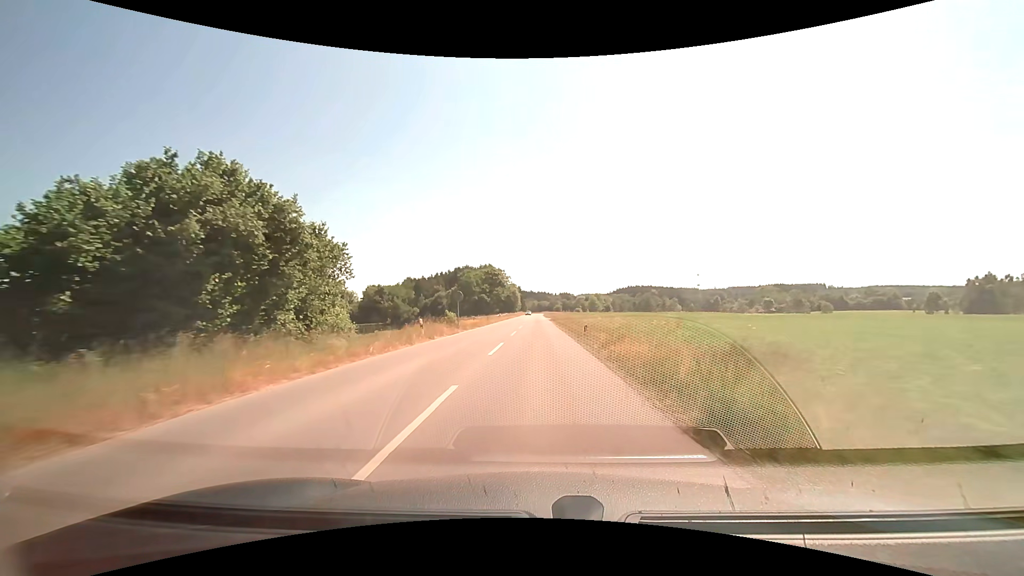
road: tertiary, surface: asphalt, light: Day
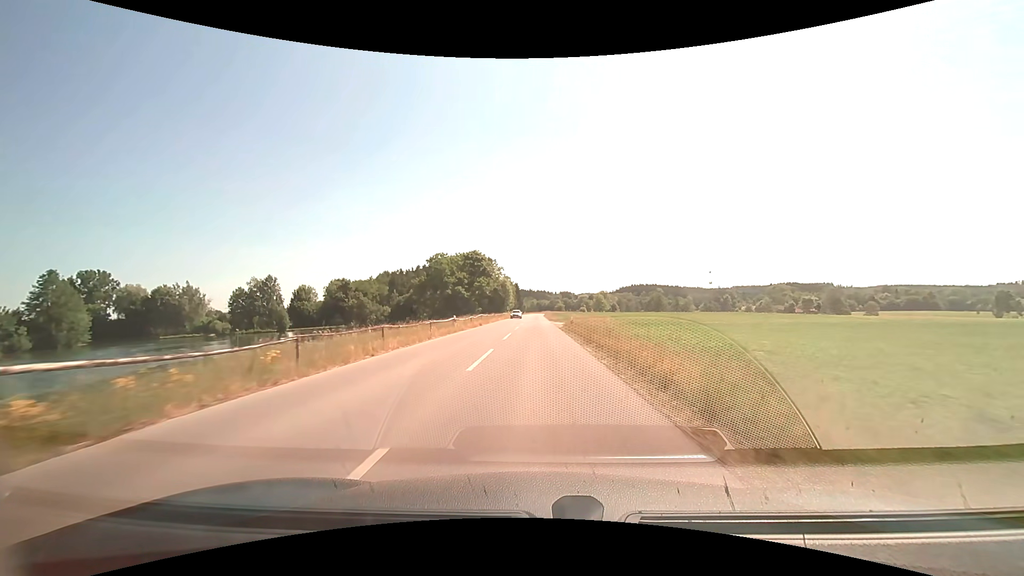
(+0.1, +40.2) m; 0°
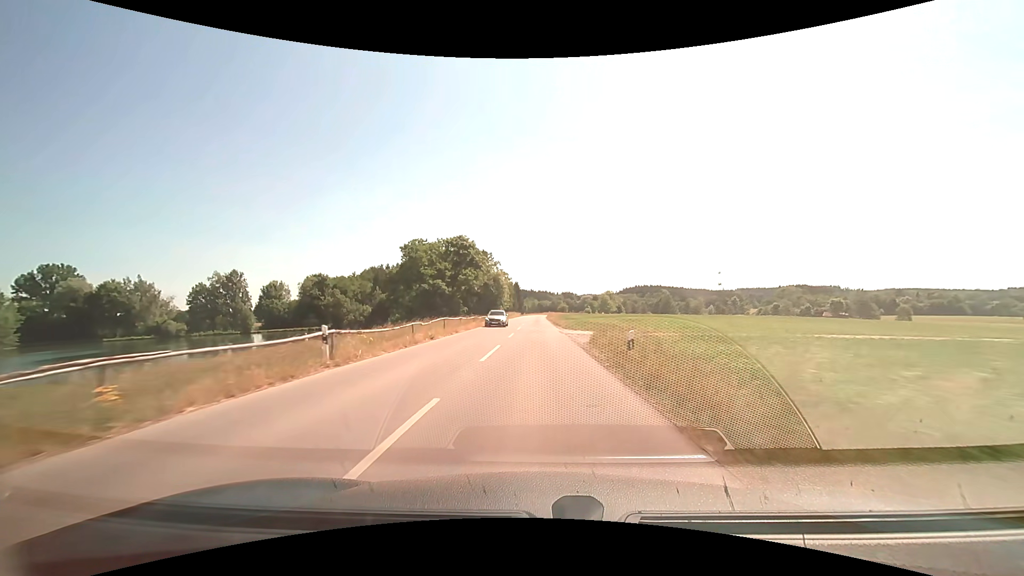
(0.0, +21.0) m; 0°
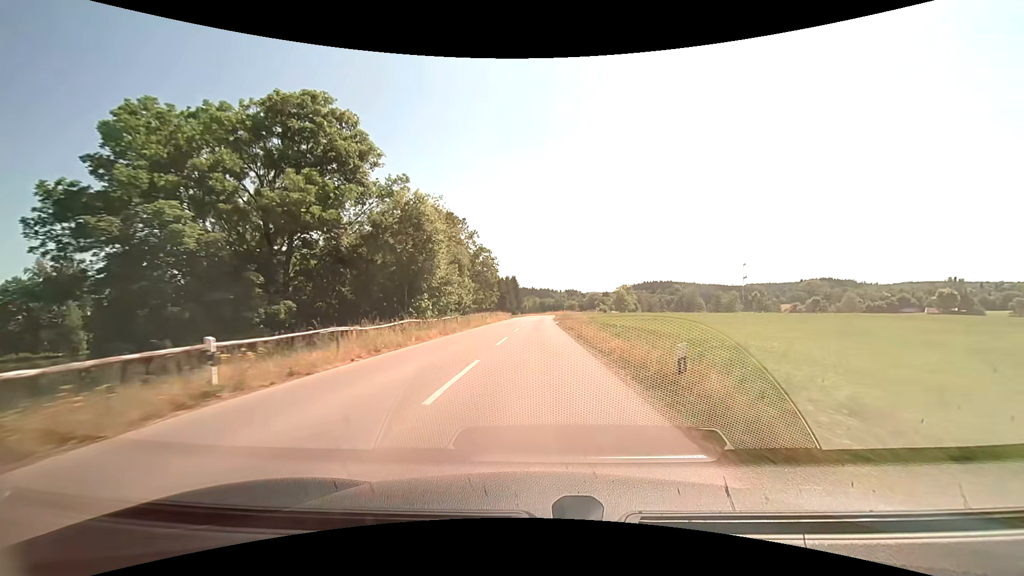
(+0.1, +54.8) m; 0°
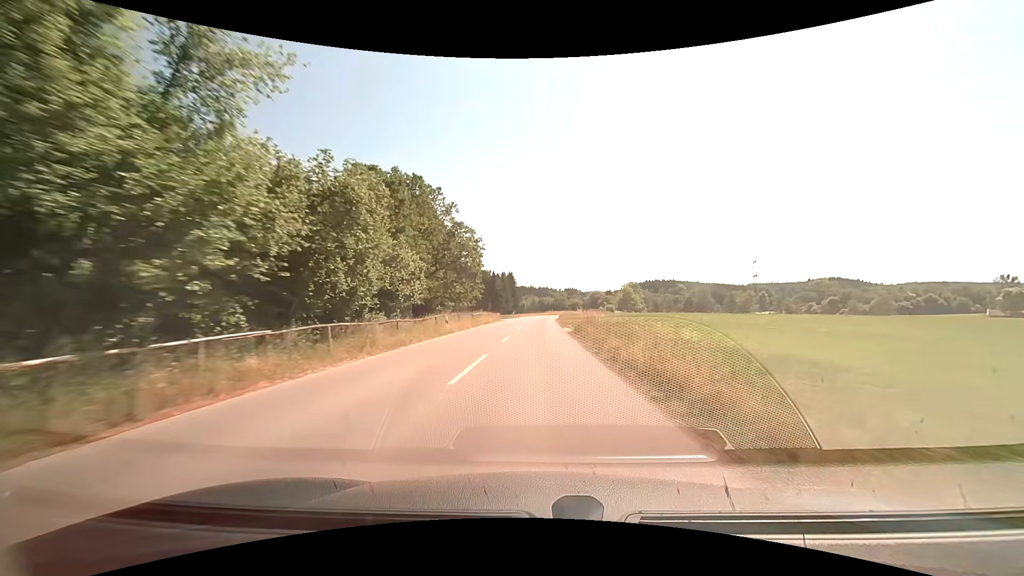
(0.0, +22.4) m; 0°
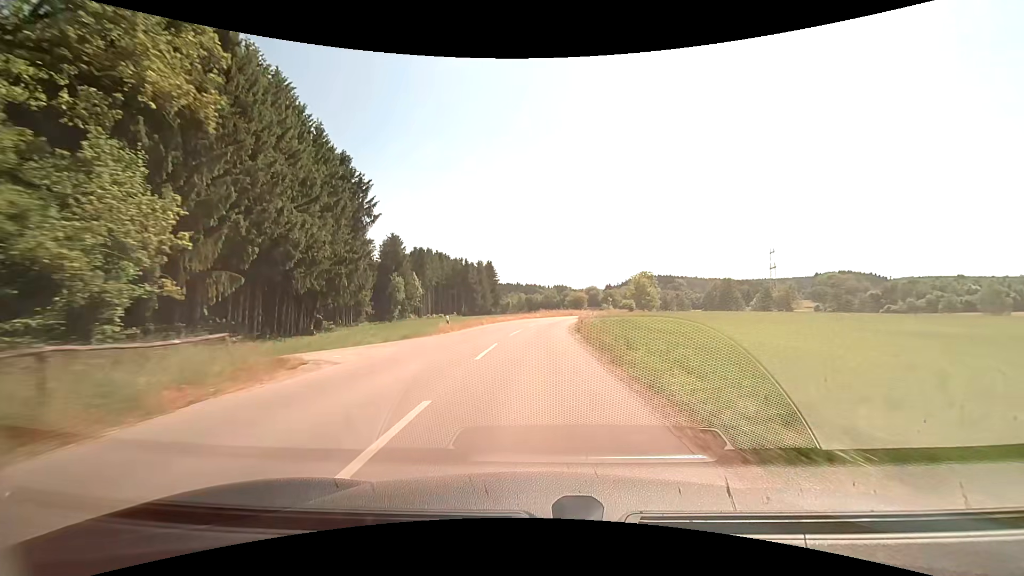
(+0.6, +55.5) m; +1°
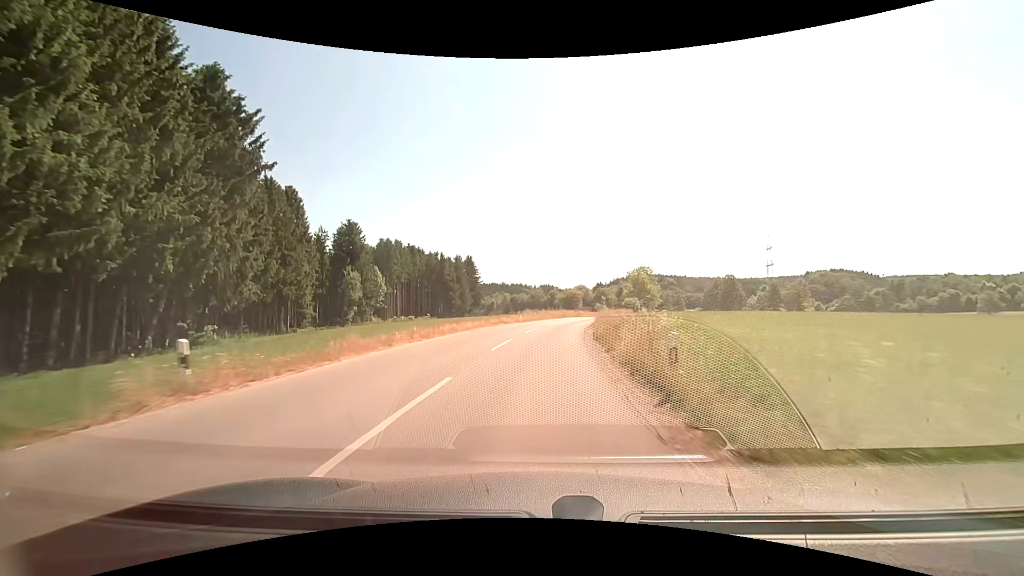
(+0.3, +21.4) m; +1°
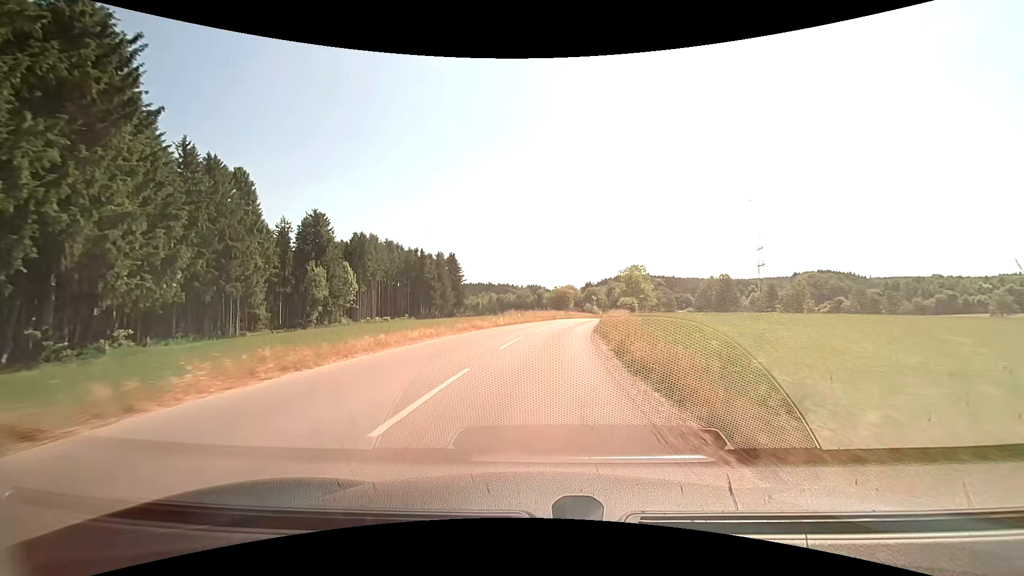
(+0.1, +10.5) m; +1°
(0, +10) (+1, +20) (+2, +30) (+3, +40) (+4, +50) (+6, +60) (+8, +69) (+10, +79) (+11, +89) (+13, +99) m
